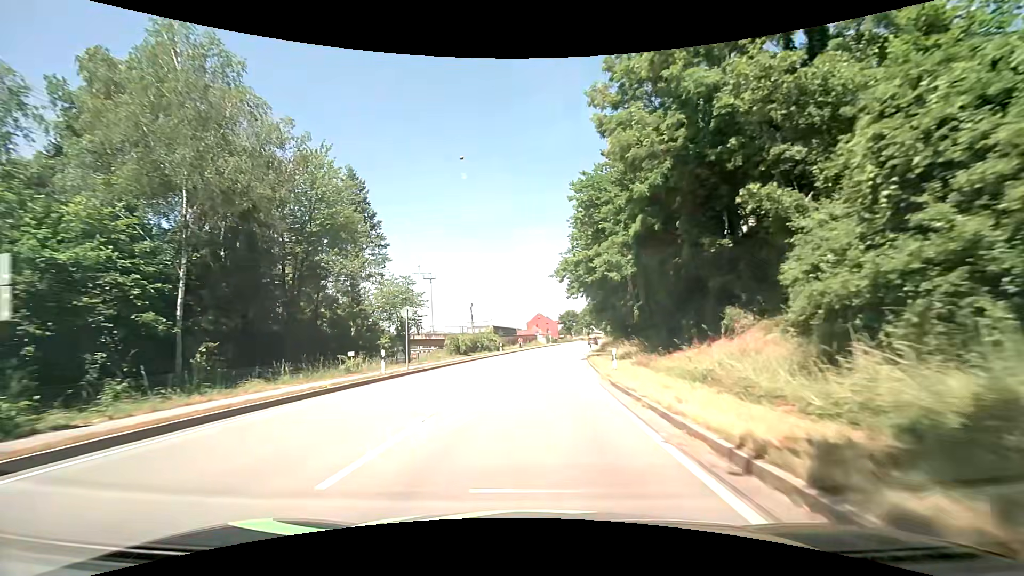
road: primary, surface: asphalt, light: Day
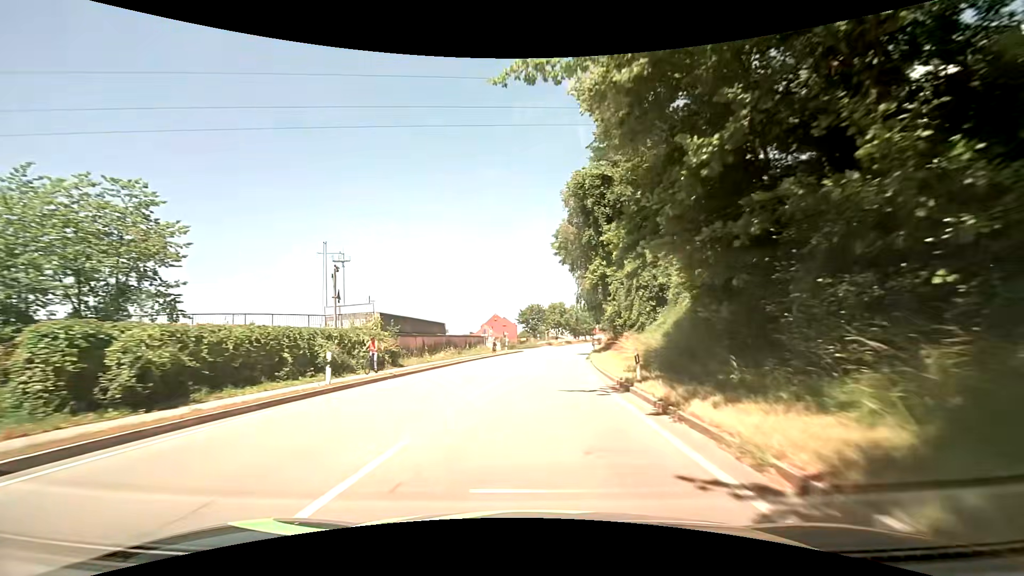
(+1.6, +37.6) m; +5°
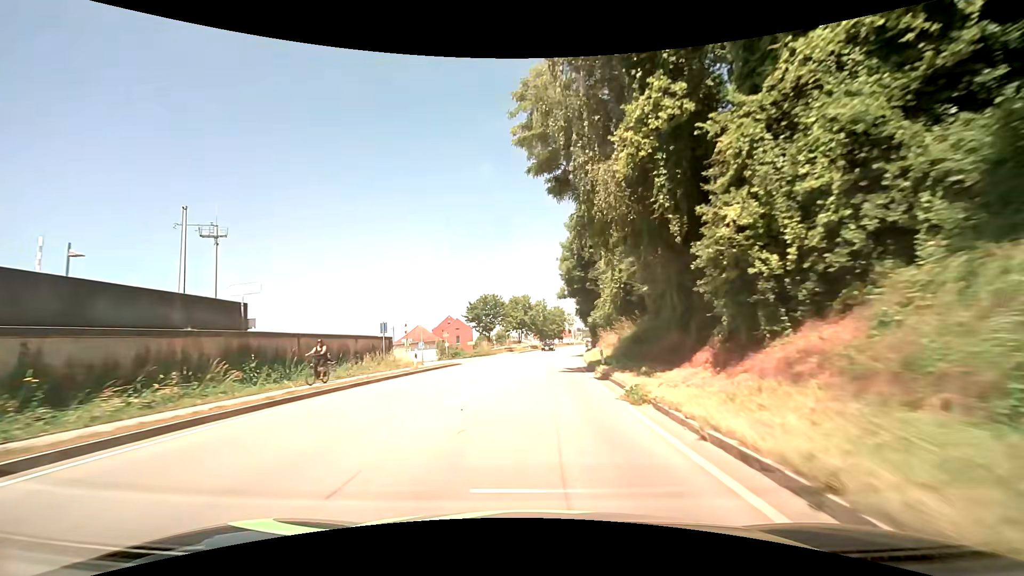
(+1.1, +28.5) m; +5°
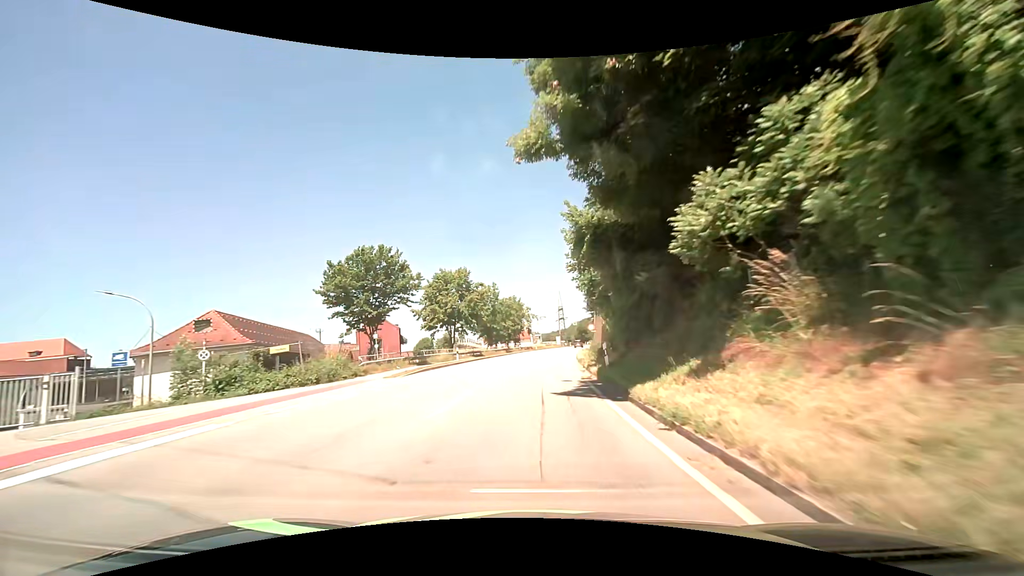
(+1.5, +37.8) m; +5°
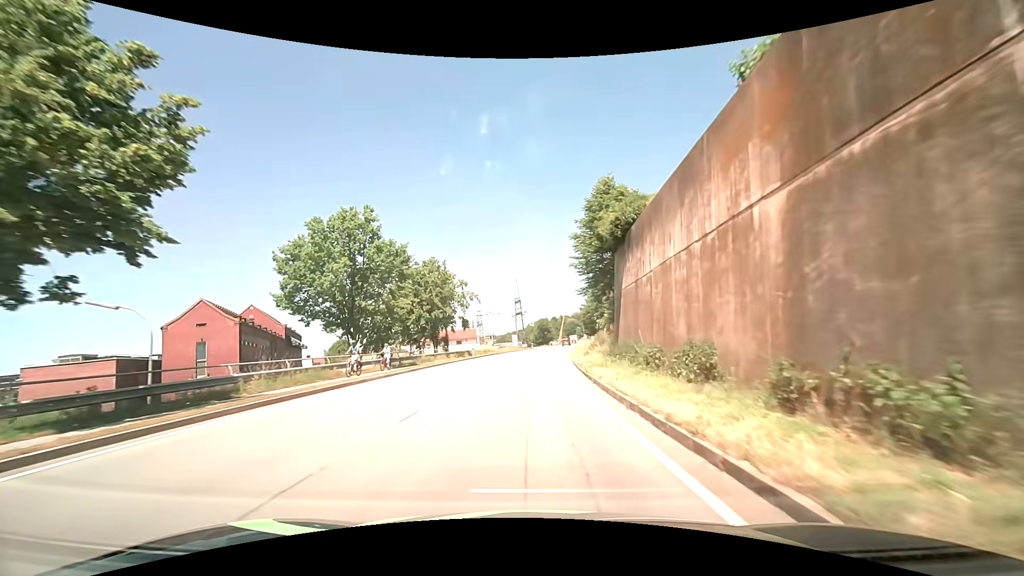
(+2.0, +47.4) m; +5°
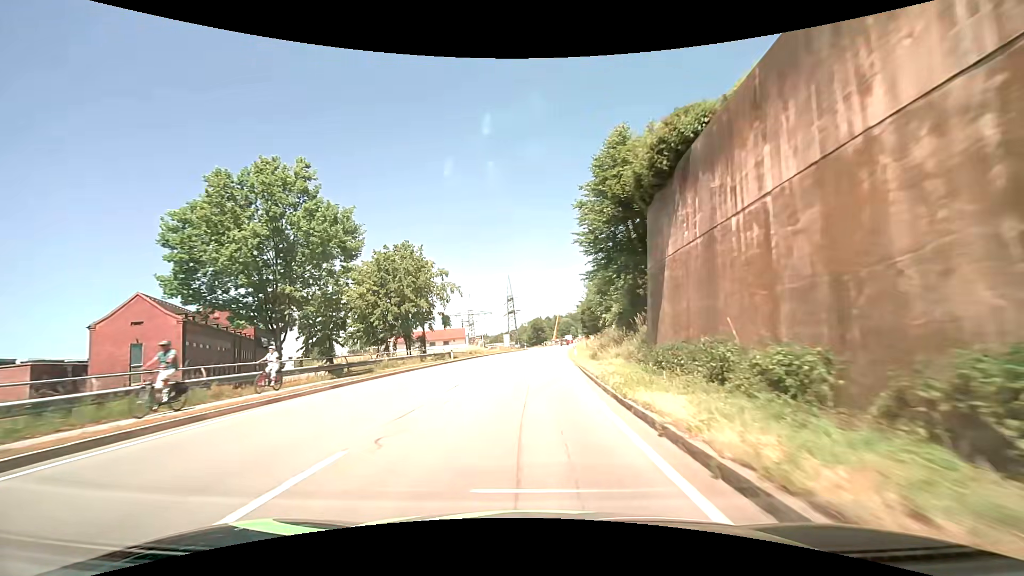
(+0.1, +9.2) m; +1°
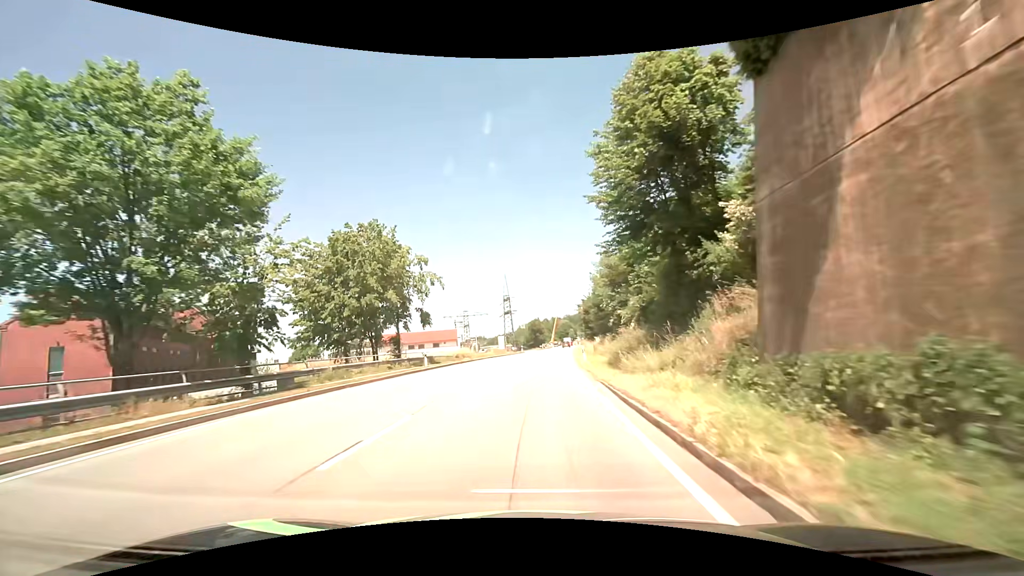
(0.0, +8.9) m; 0°
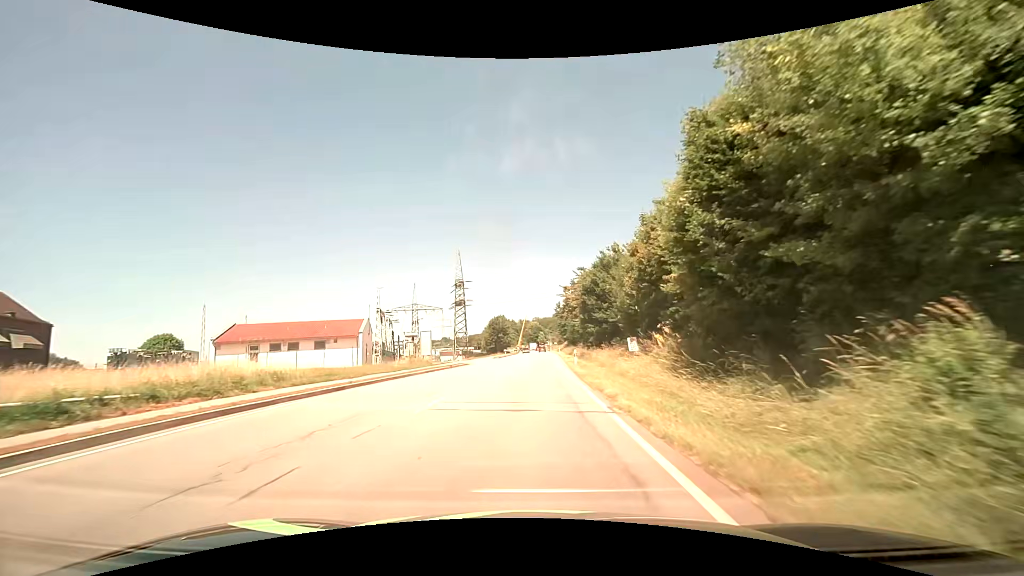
(+1.4, +42.7) m; +3°
(0, +10) (0, +20) (0, +30) (+1, +40) (+1, +50) (+1, +60) (+2, +70) (+2, +80) (+2, +90) (+3, +100) m
